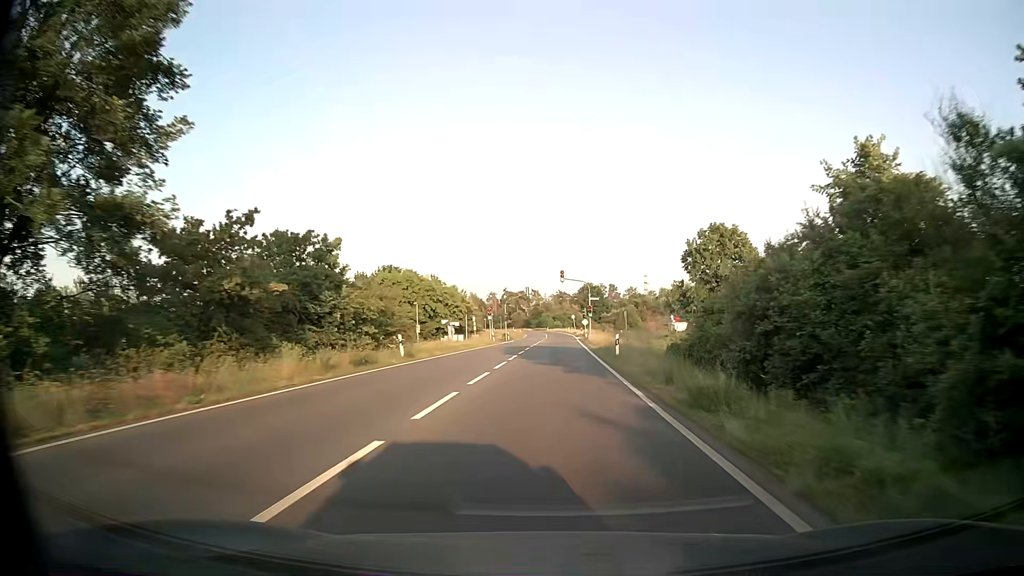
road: primary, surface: asphalt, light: Day
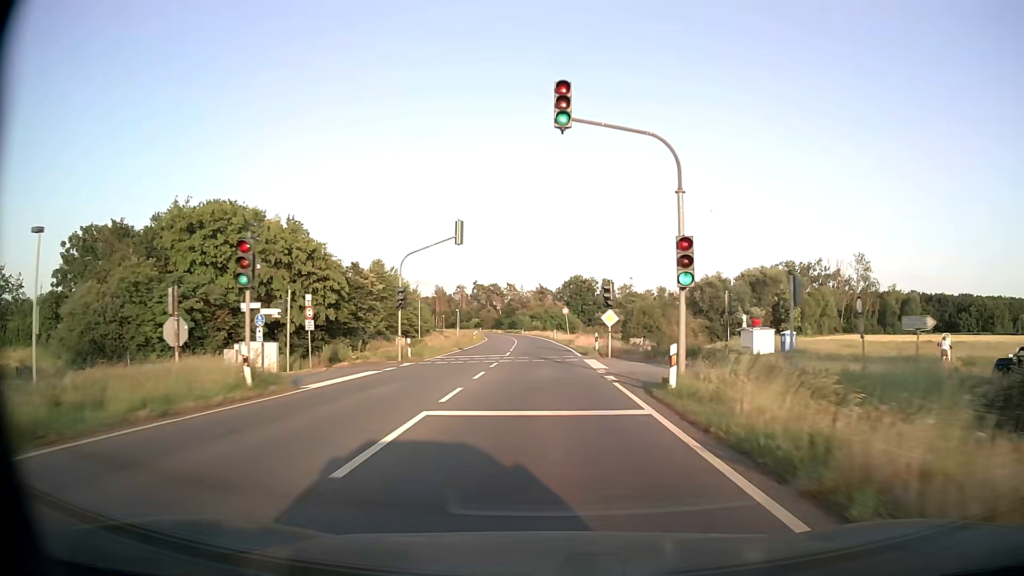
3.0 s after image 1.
(+1.2, +52.1) m; +2°
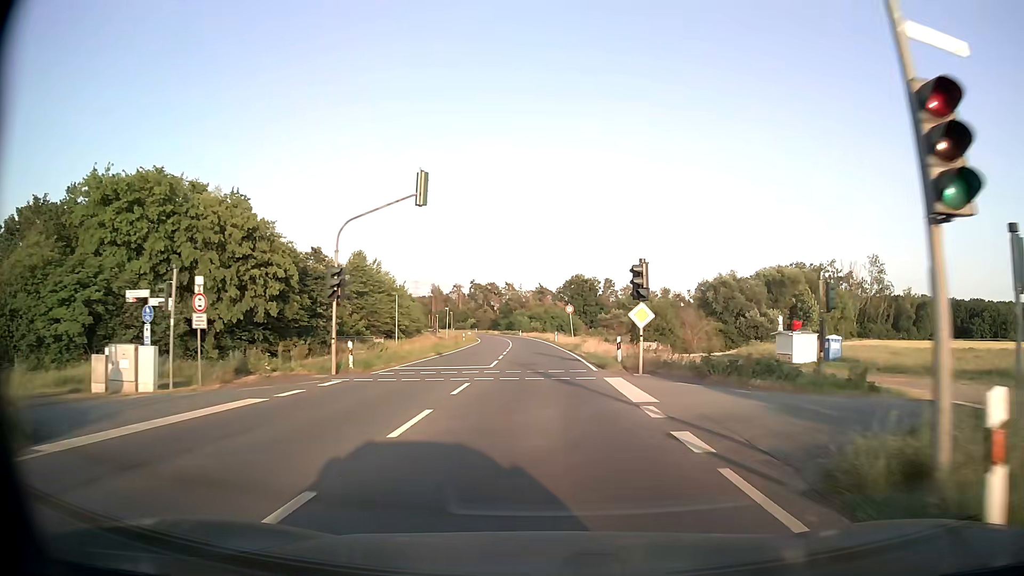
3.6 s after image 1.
(0.0, +10.2) m; 0°
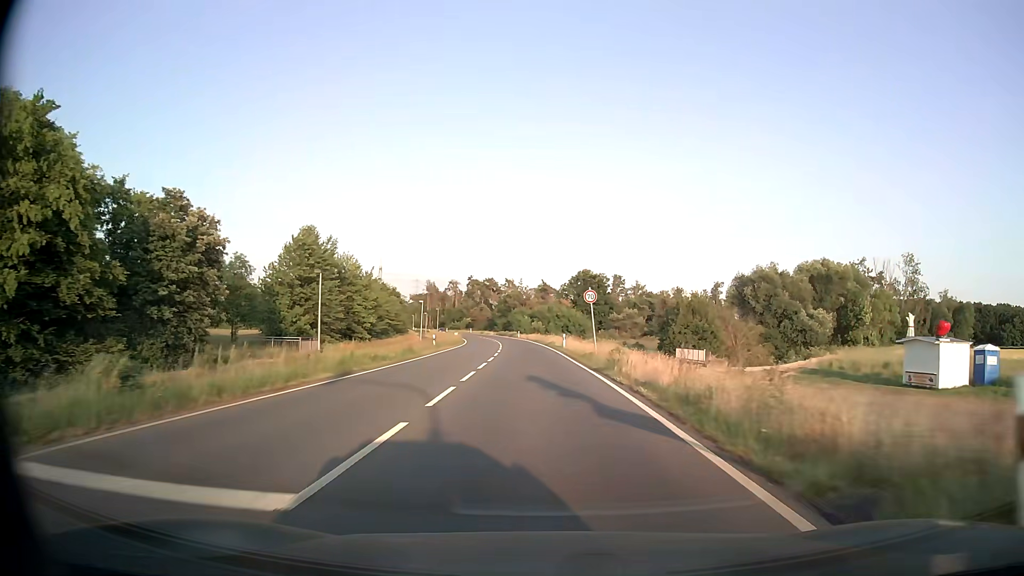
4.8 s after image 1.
(0.0, +20.4) m; 0°
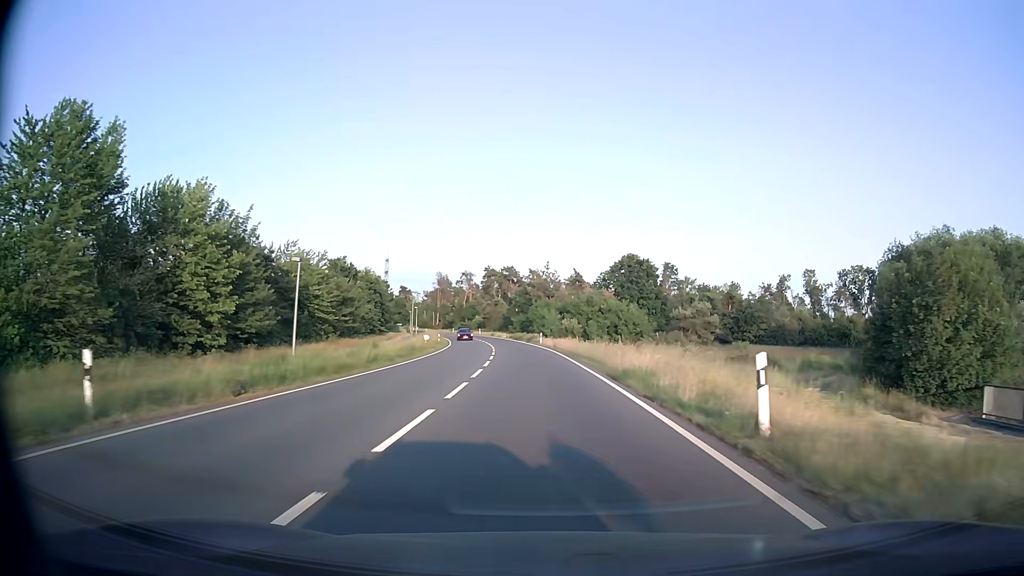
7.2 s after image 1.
(-0.9, +40.9) m; -2°
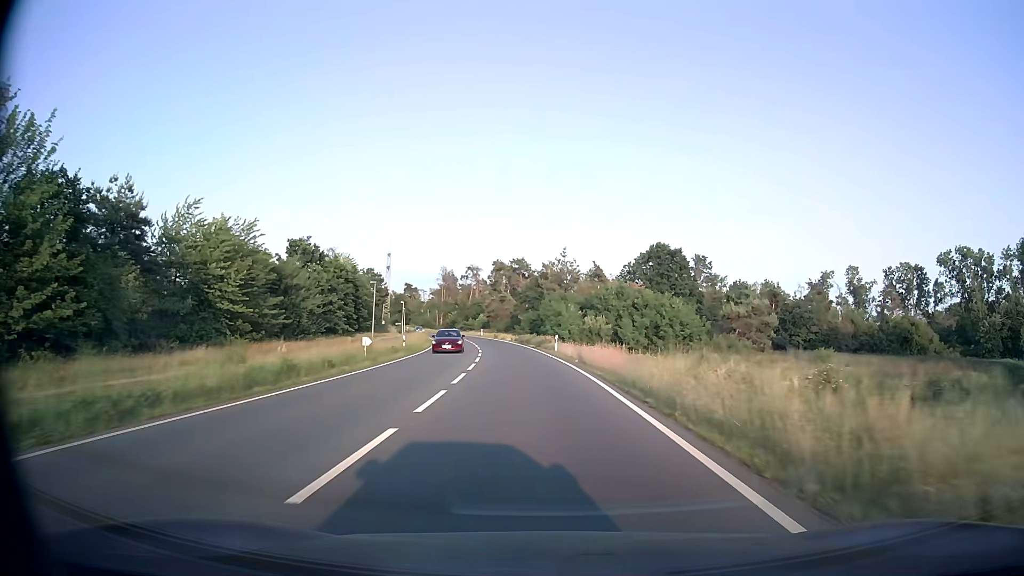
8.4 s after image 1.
(-0.1, +20.6) m; -1°
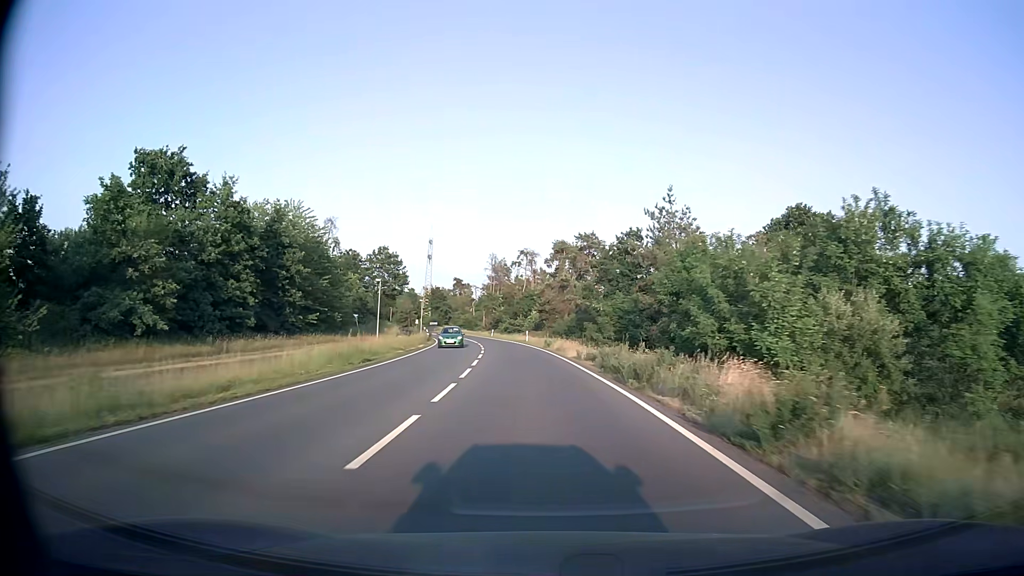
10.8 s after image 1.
(-1.8, +41.3) m; -5°
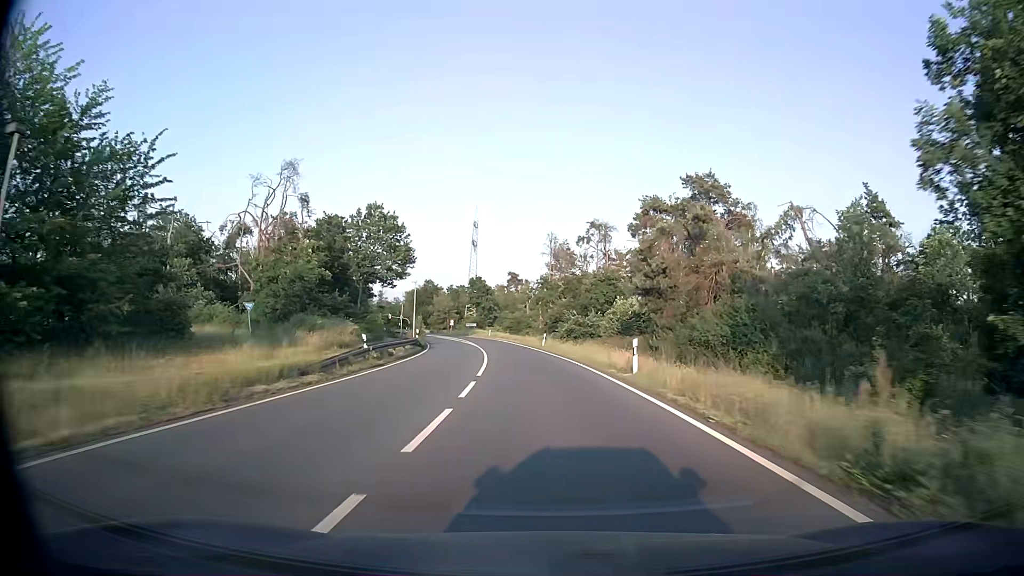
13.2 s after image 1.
(-2.1, +41.6) m; -5°
(0, +10) (0, +20) (-1, +30) (-2, +40) (-3, +50) (-4, +60) (-6, +70) (-8, +79) (-10, +89) (-12, +99) m
